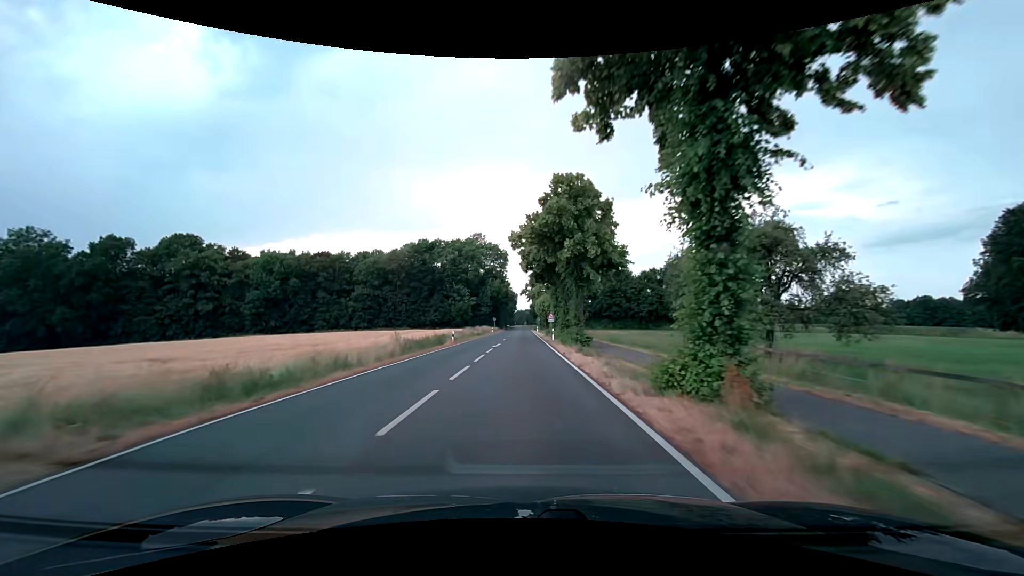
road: secondary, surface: asphalt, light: Day
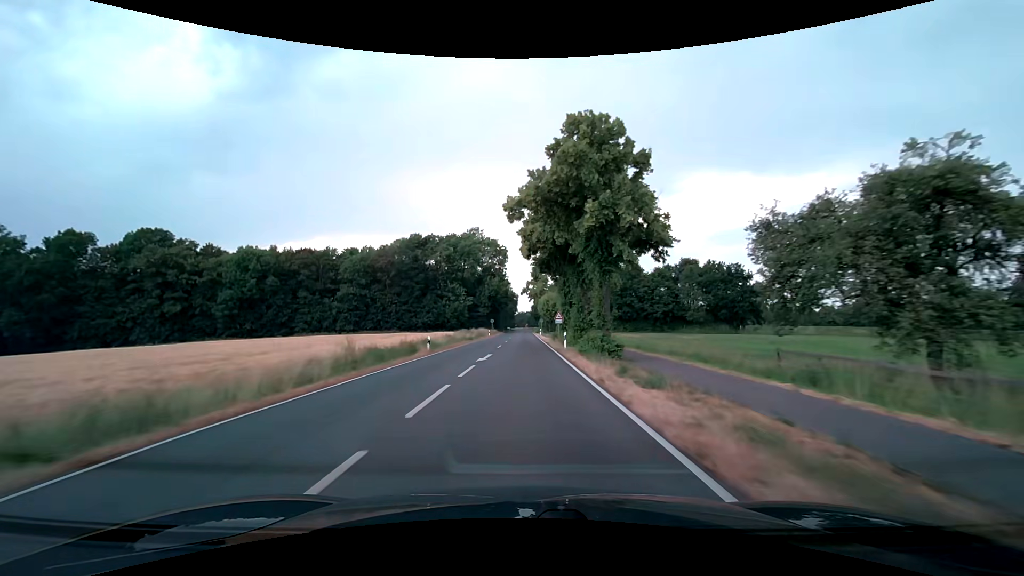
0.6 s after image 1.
(0.0, +10.8) m; 0°
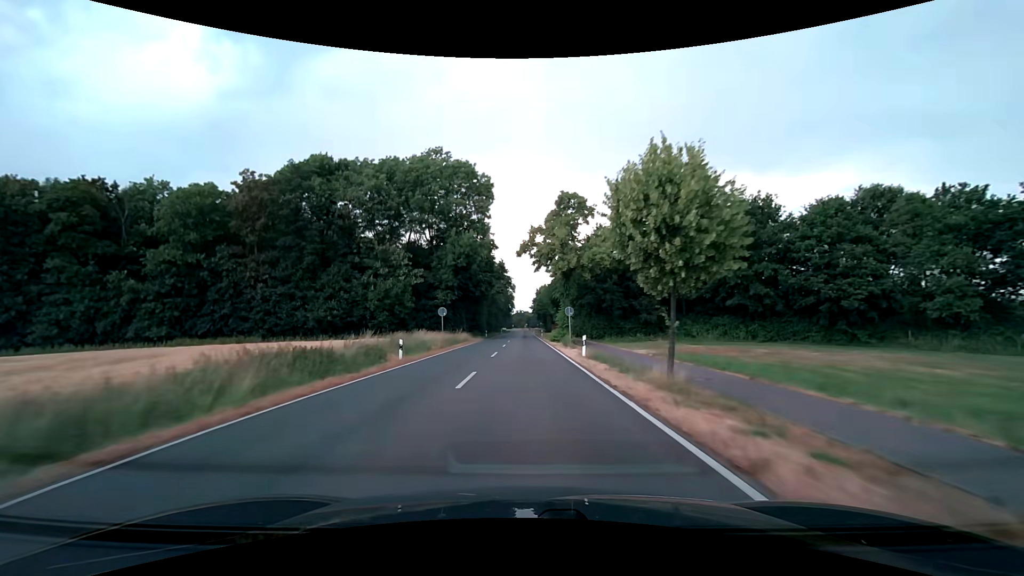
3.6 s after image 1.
(+0.1, +57.8) m; +1°
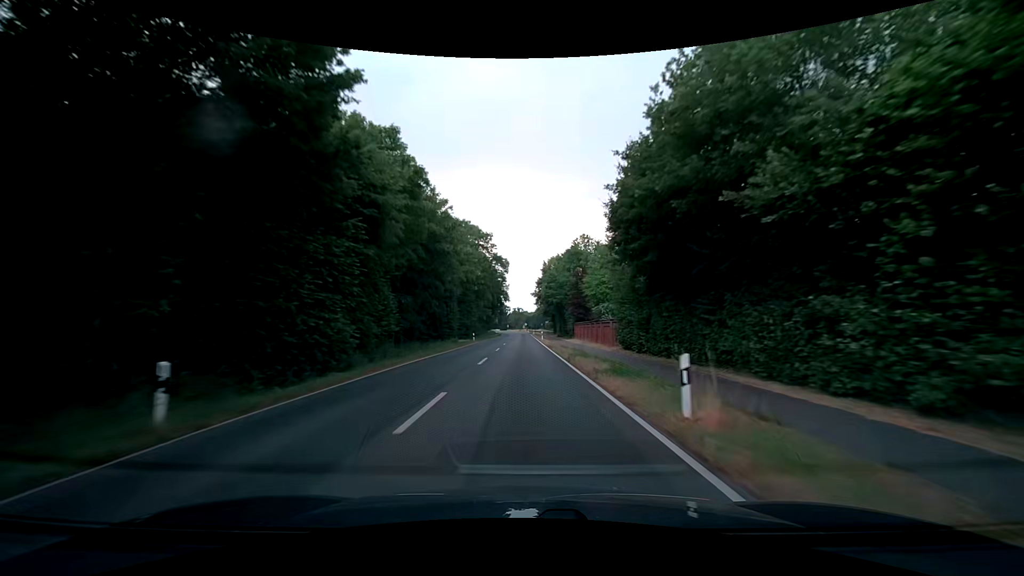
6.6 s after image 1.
(0.0, +65.0) m; 0°
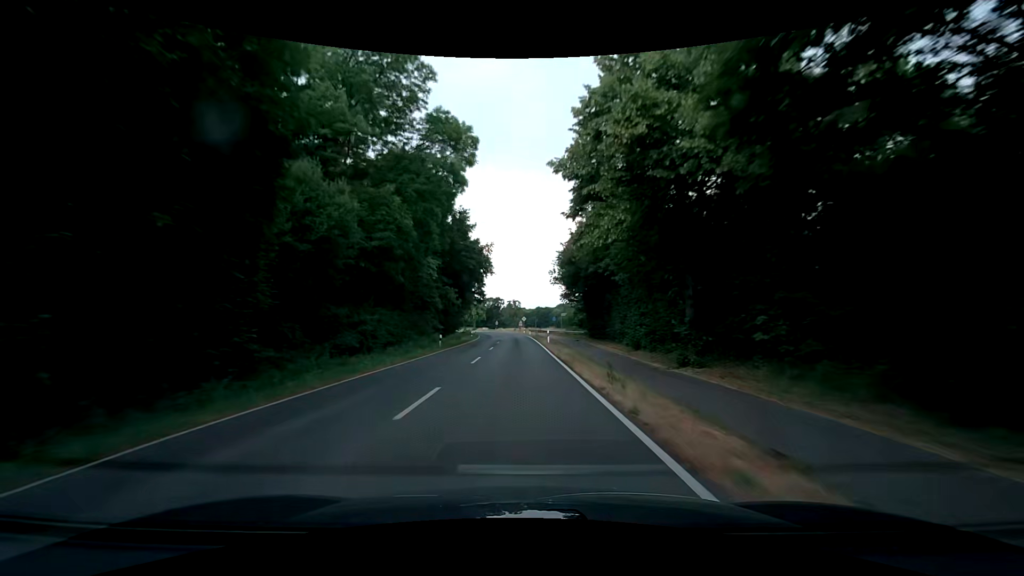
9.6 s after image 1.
(-0.3, +71.4) m; 0°
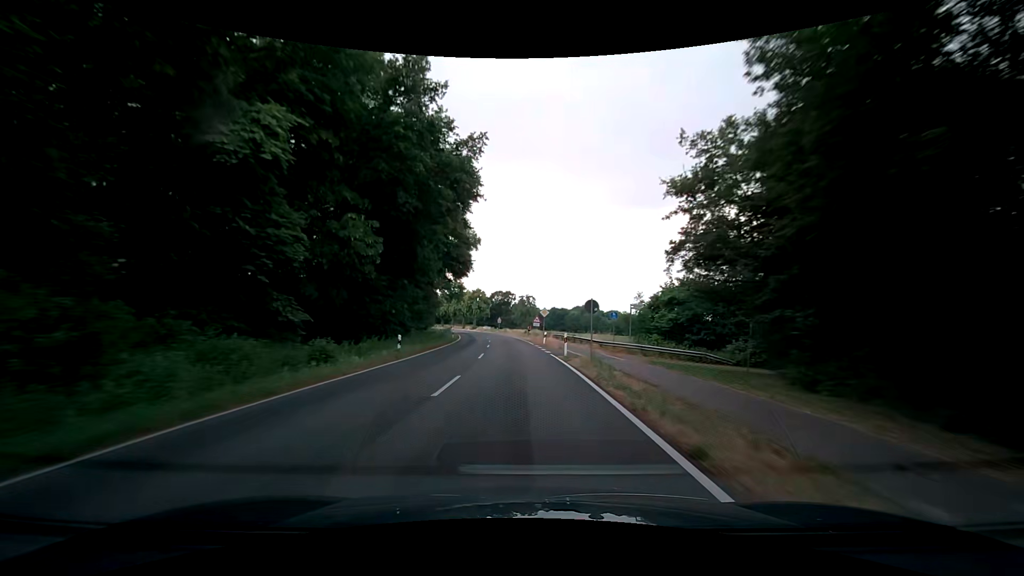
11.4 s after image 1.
(-0.5, +45.3) m; -1°
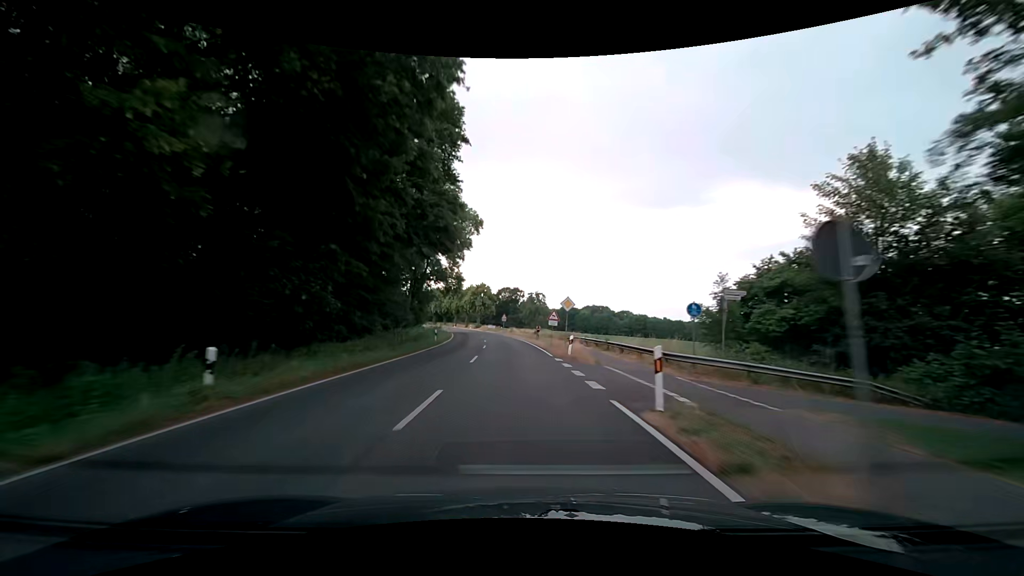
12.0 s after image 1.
(-0.2, +15.3) m; -1°
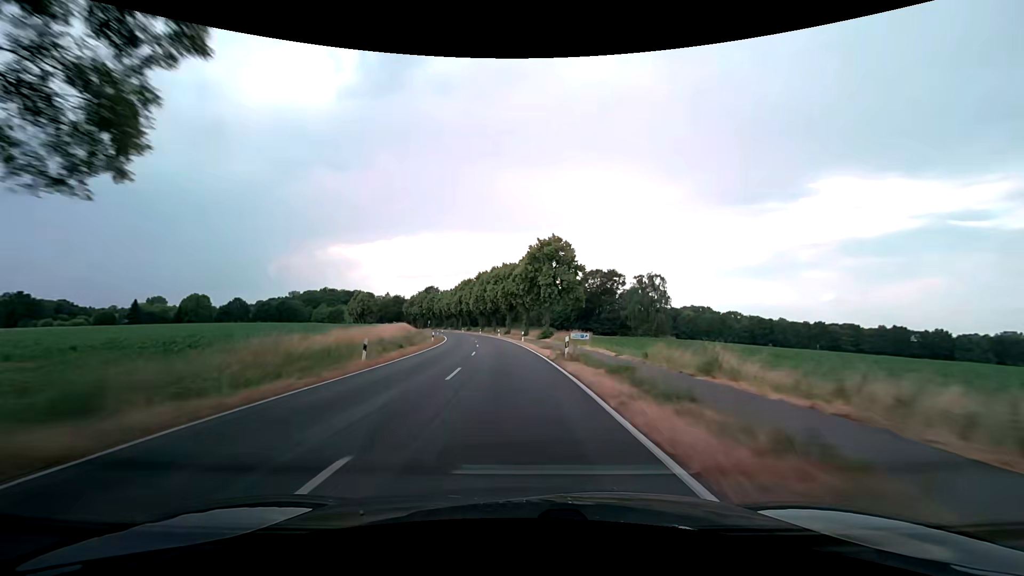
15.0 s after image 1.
(-5.2, +77.3) m; -8°
(0, +10) (-1, +20) (-1, +30) (-2, +40) (-3, +50) (-5, +60) (-6, +70) (-8, +80) (-10, +89) (-12, +99) m
